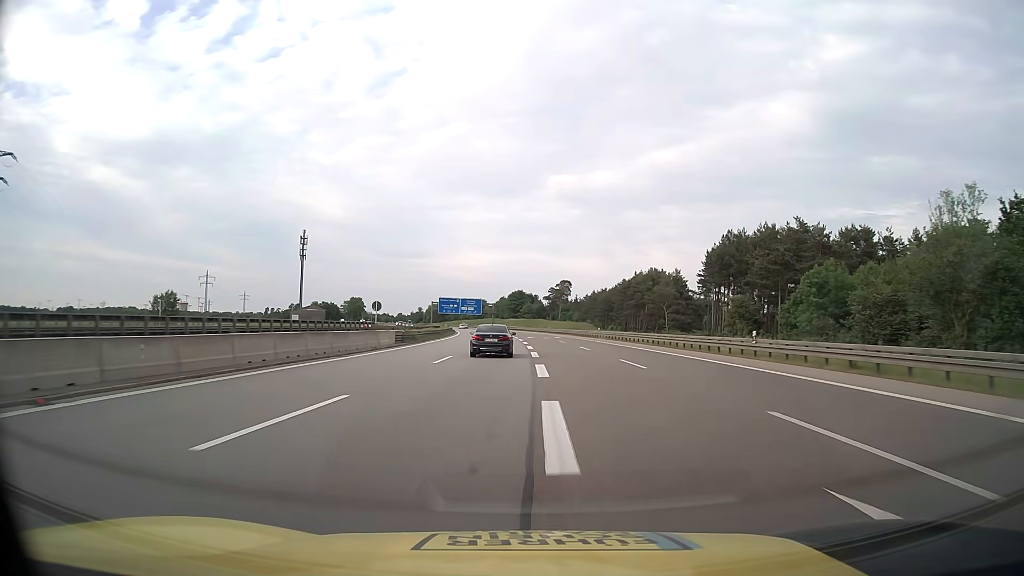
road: motorway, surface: asphalt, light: Day
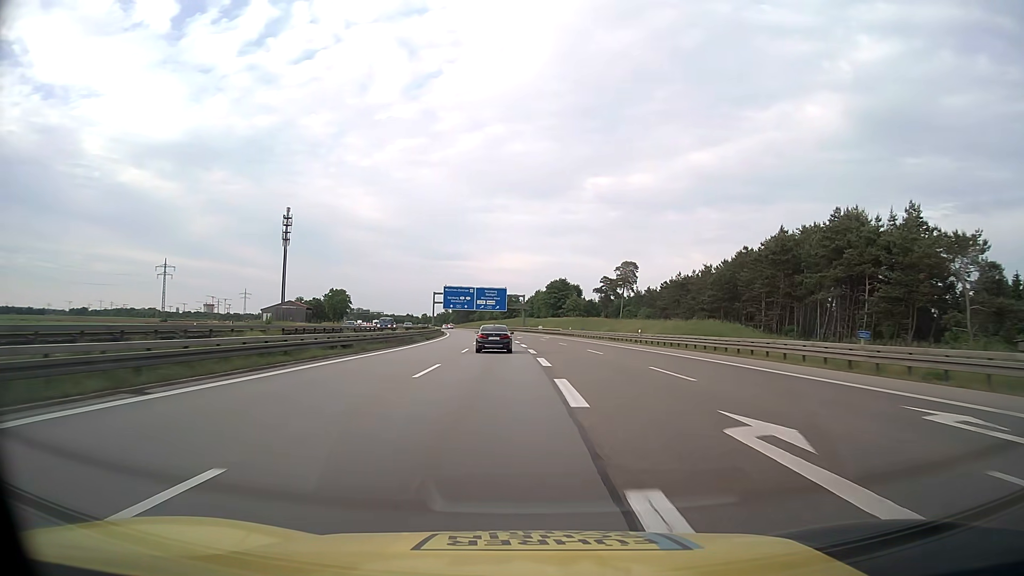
(-2.0, +79.1) m; -3°
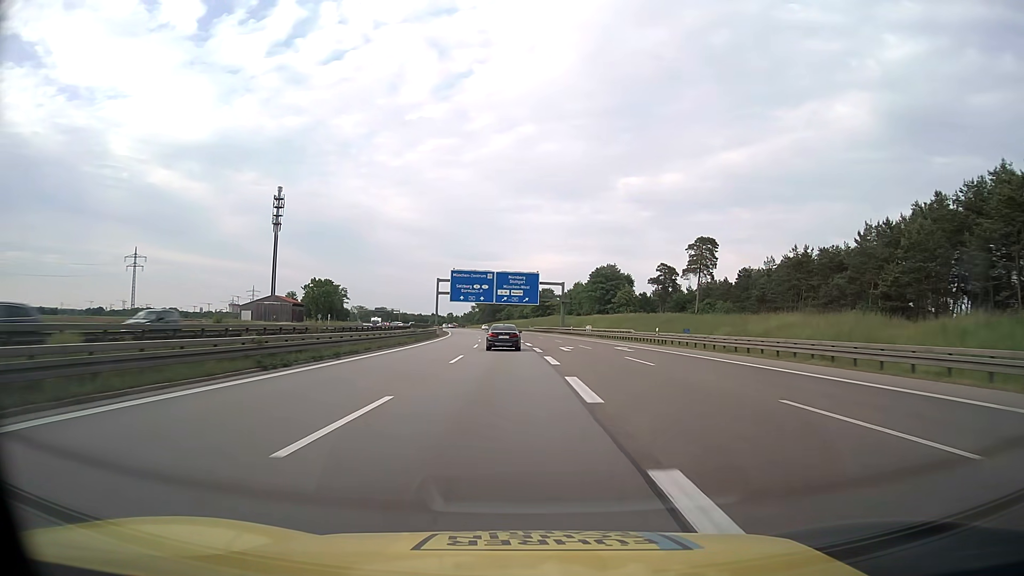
(-1.5, +47.4) m; -3°
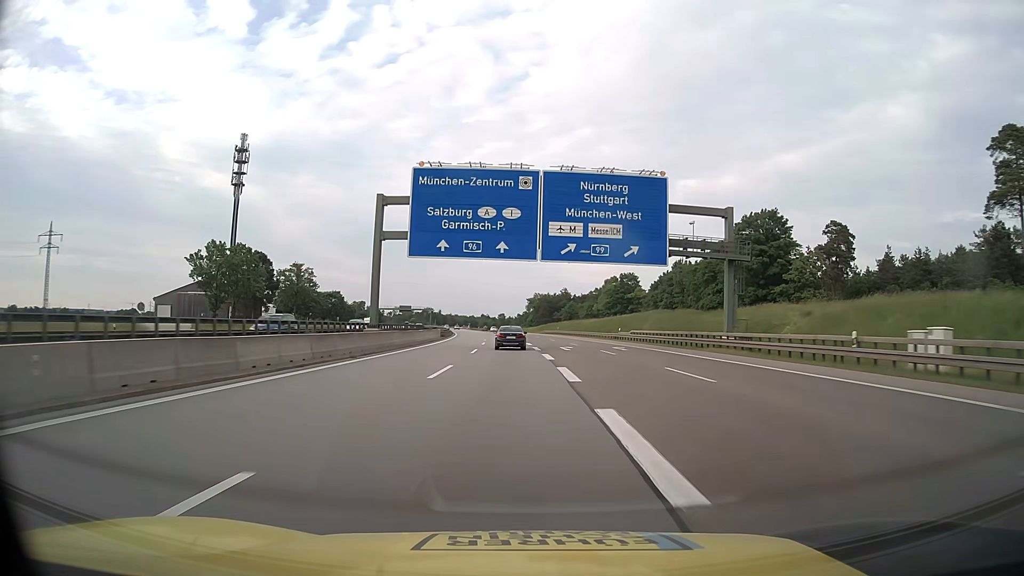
(-2.9, +79.1) m; -5°
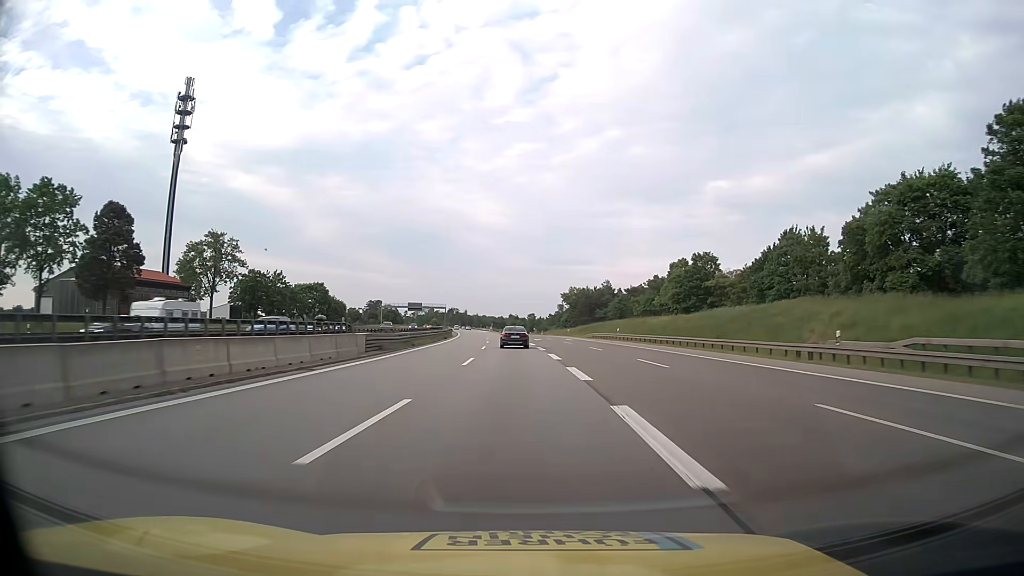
(-1.1, +47.6) m; -2°
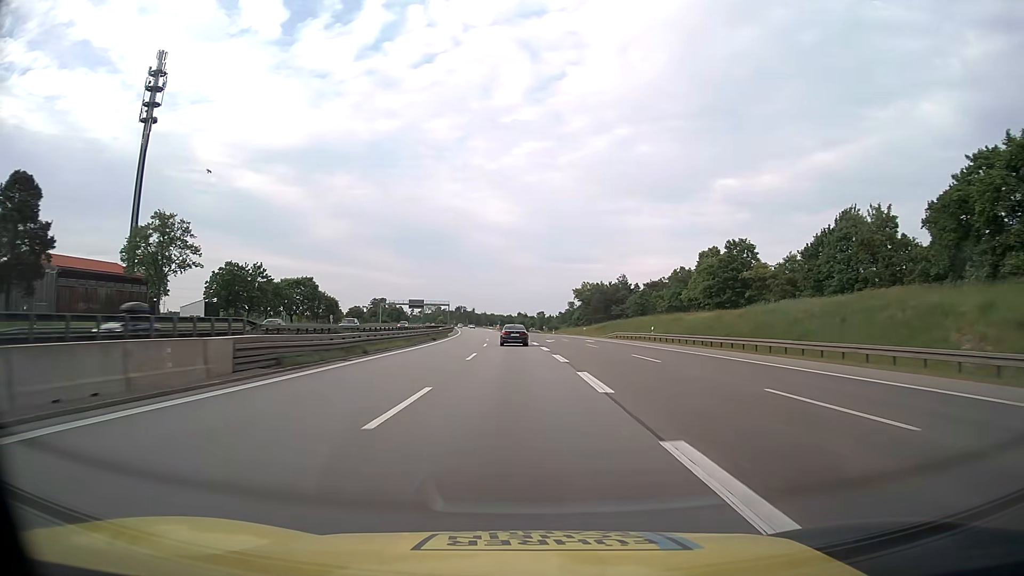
(-0.2, +15.9) m; -1°
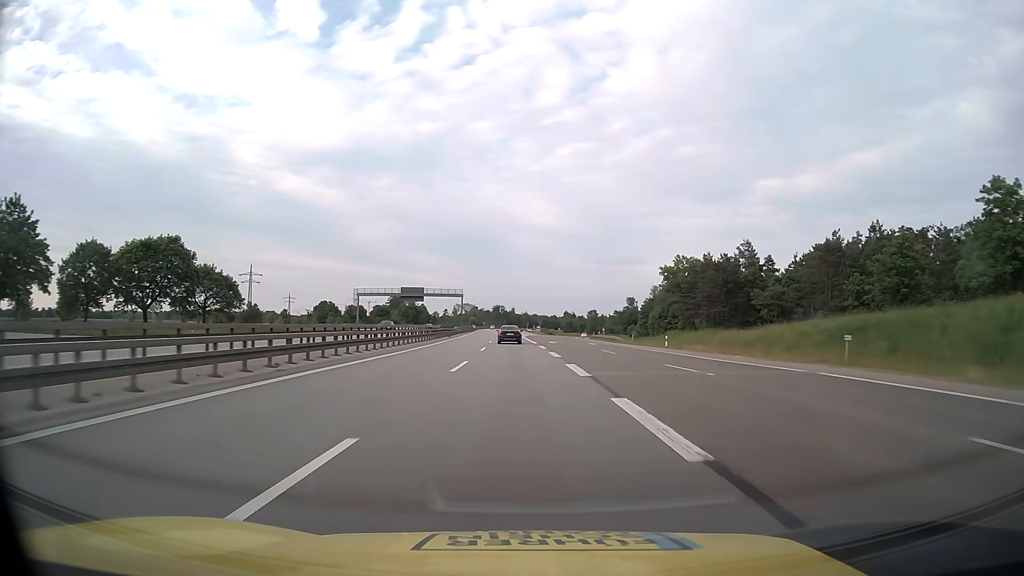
(-2.7, +79.1) m; -4°
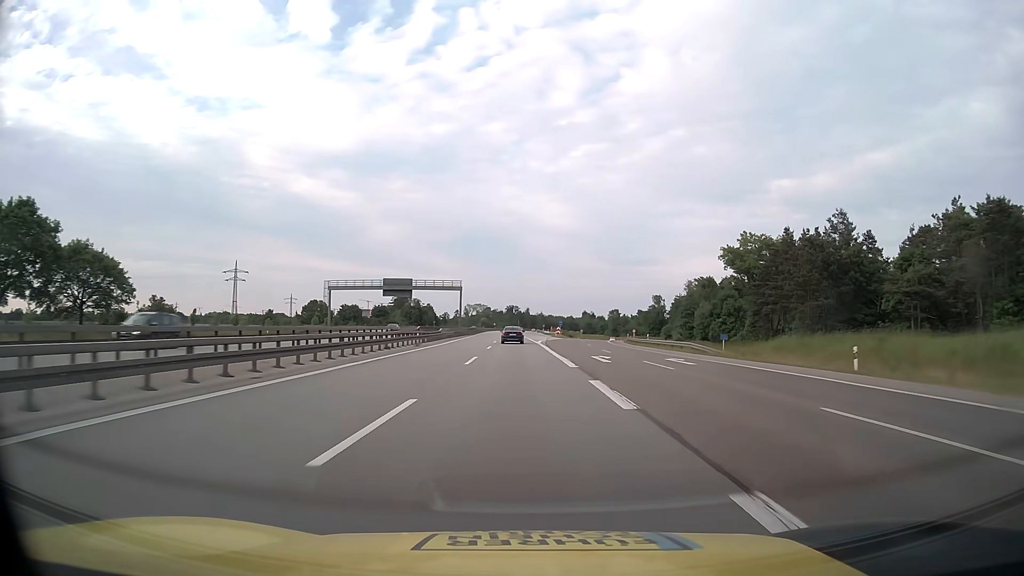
(-0.3, +31.7) m; -1°
(0, +10) (0, +20) (0, +30) (0, +40) (-1, +50) (-1, +60) (-1, +70) (-1, +80) (-1, +90) (-2, +100) m
